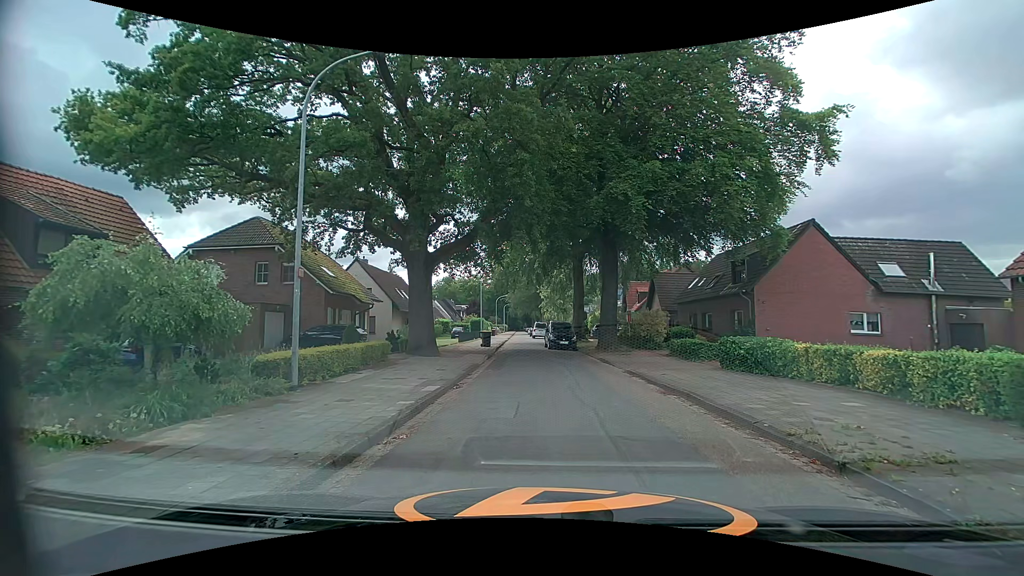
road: residential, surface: asphalt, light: Day
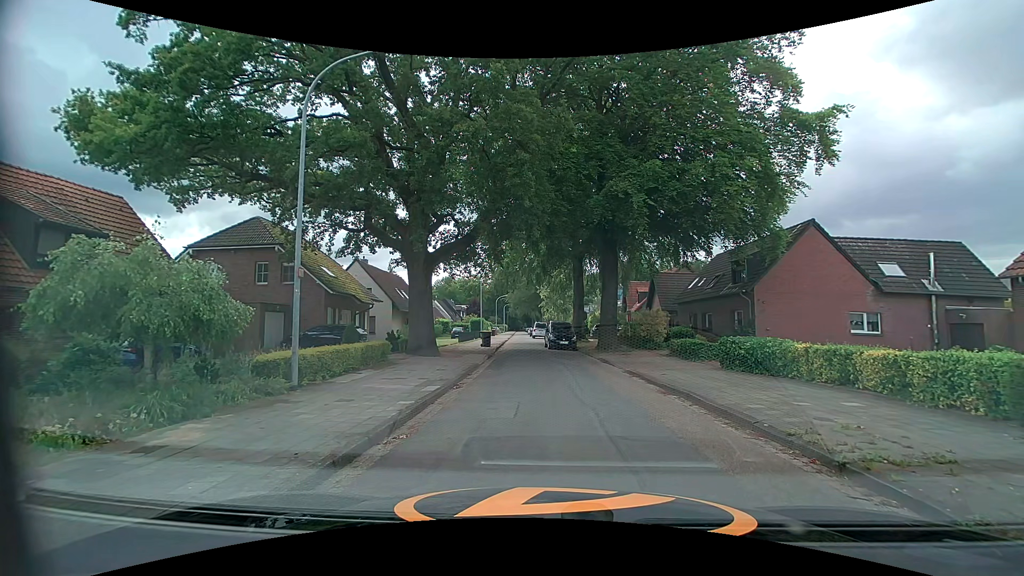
(0.0, 0.0) m; 0°
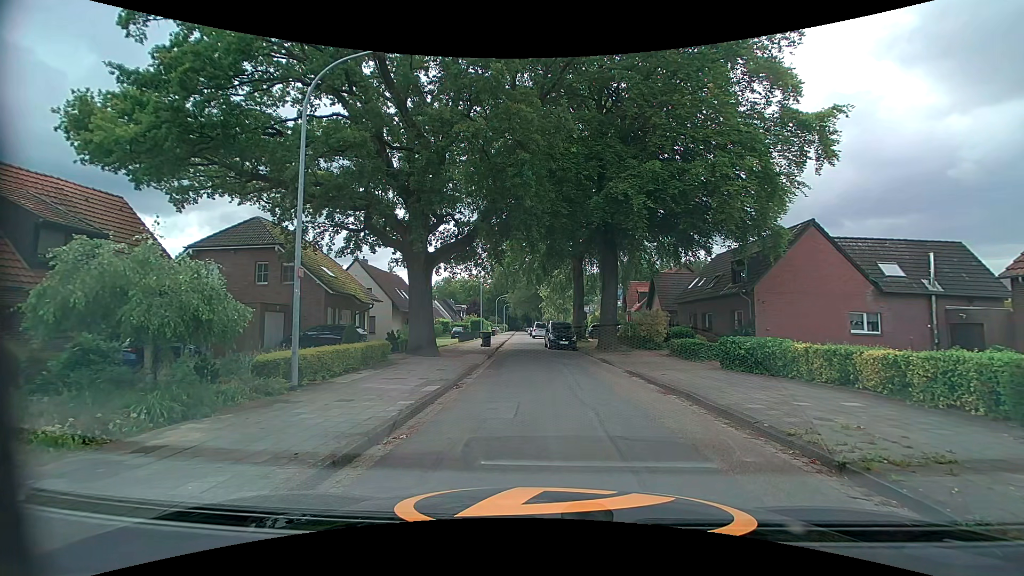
(0.0, 0.0) m; 0°
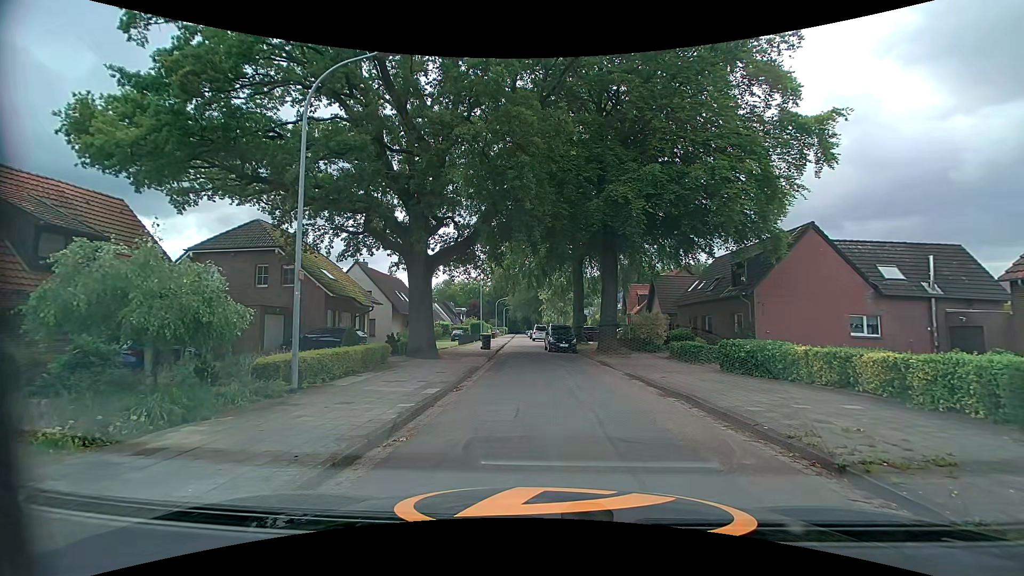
(0.0, 0.0) m; 0°
